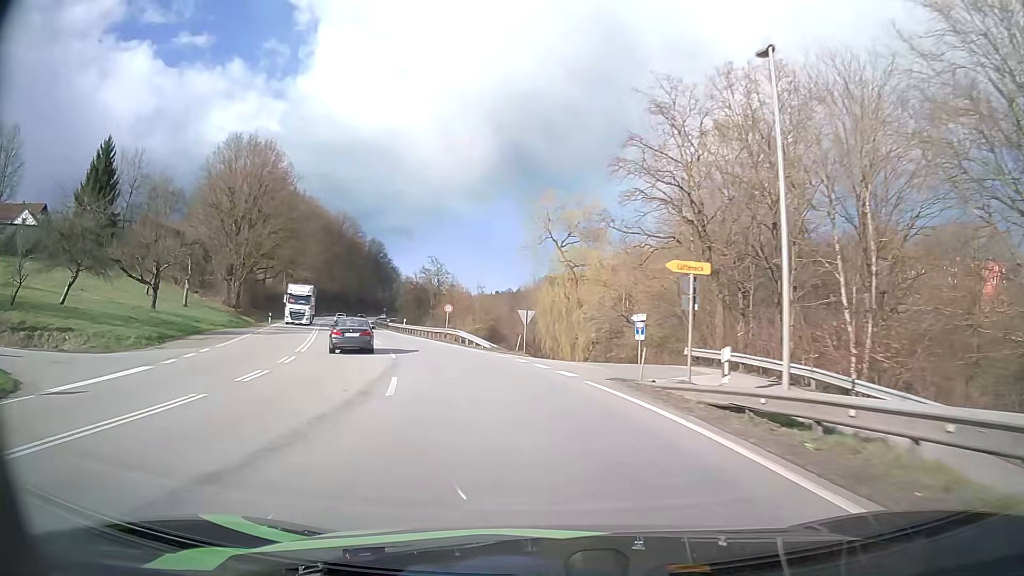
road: primary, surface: asphalt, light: Day
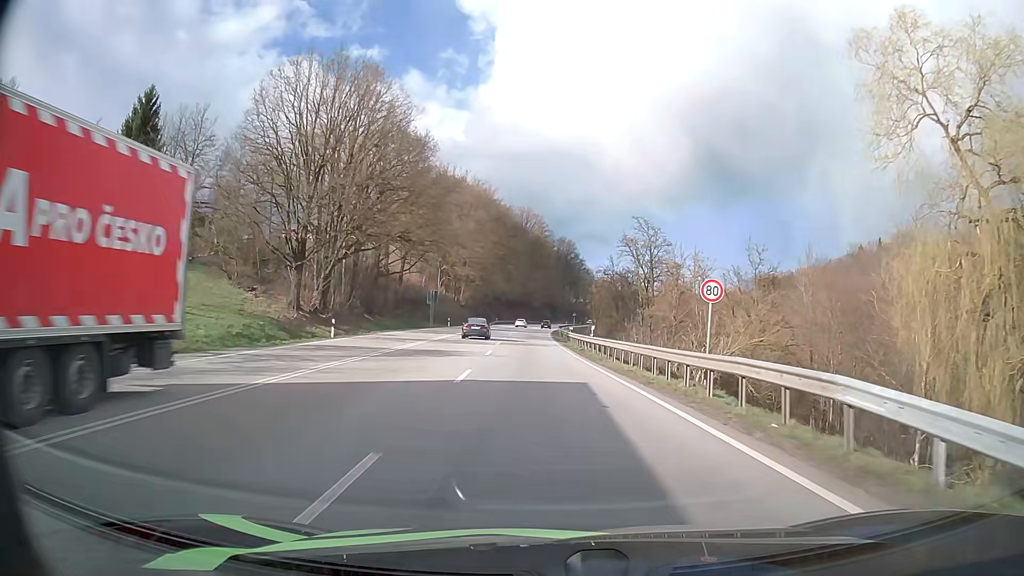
(-6.4, +33.4) m; -17°
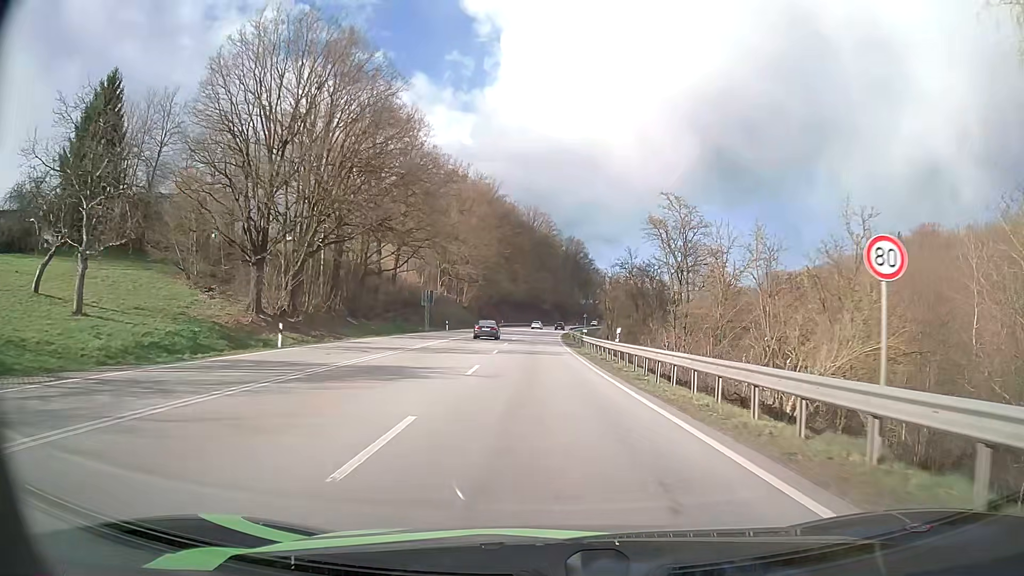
(-0.1, +9.0) m; -1°
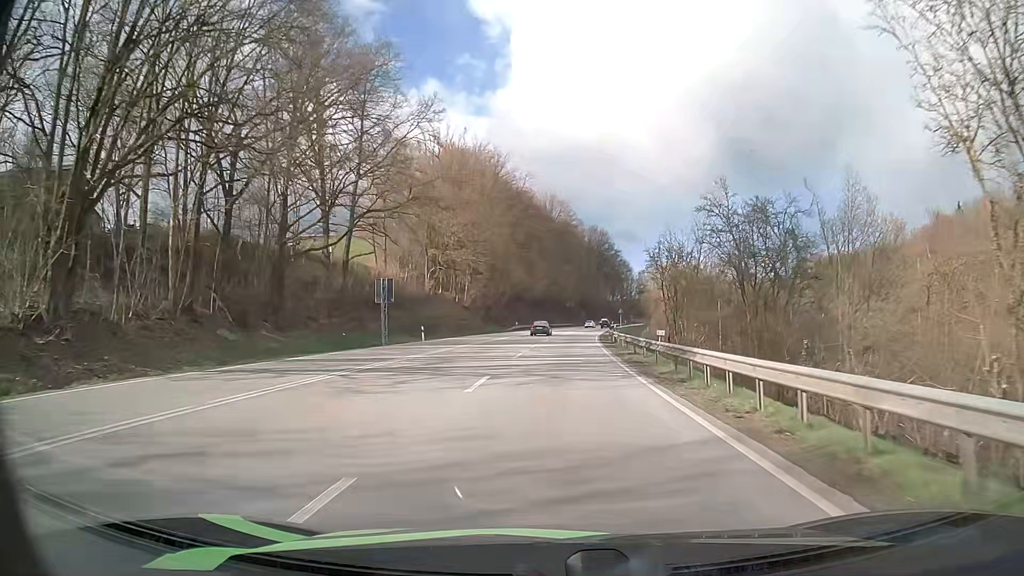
(-0.6, +28.1) m; -2°
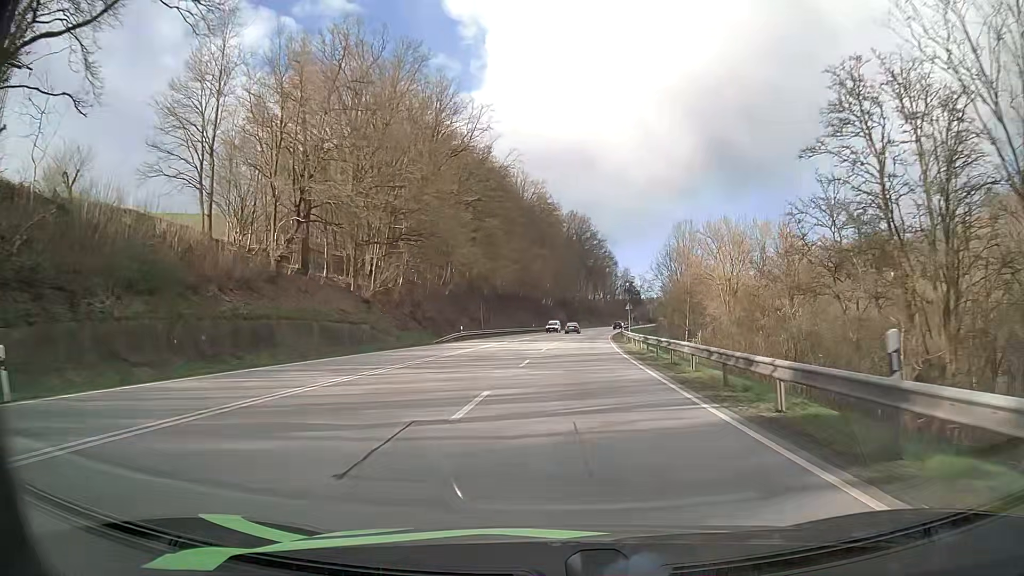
(+0.7, +40.9) m; +2°
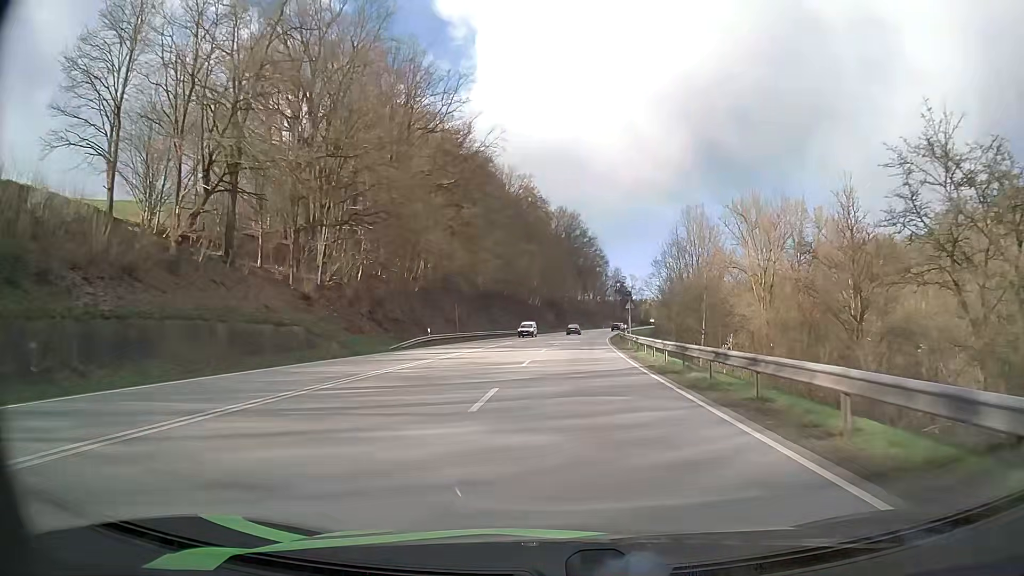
(+0.1, +10.8) m; +1°
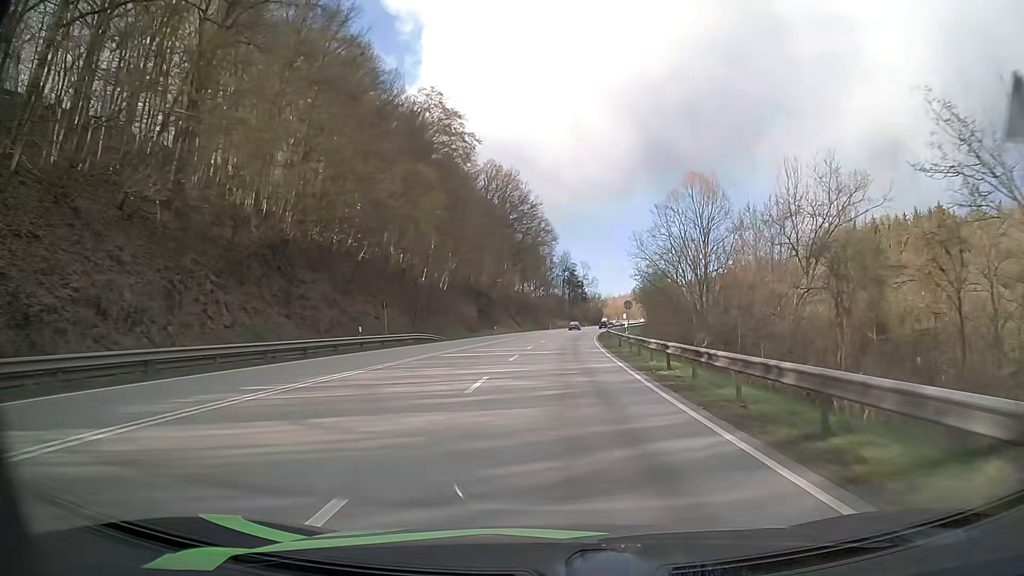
(+2.4, +57.1) m; +5°
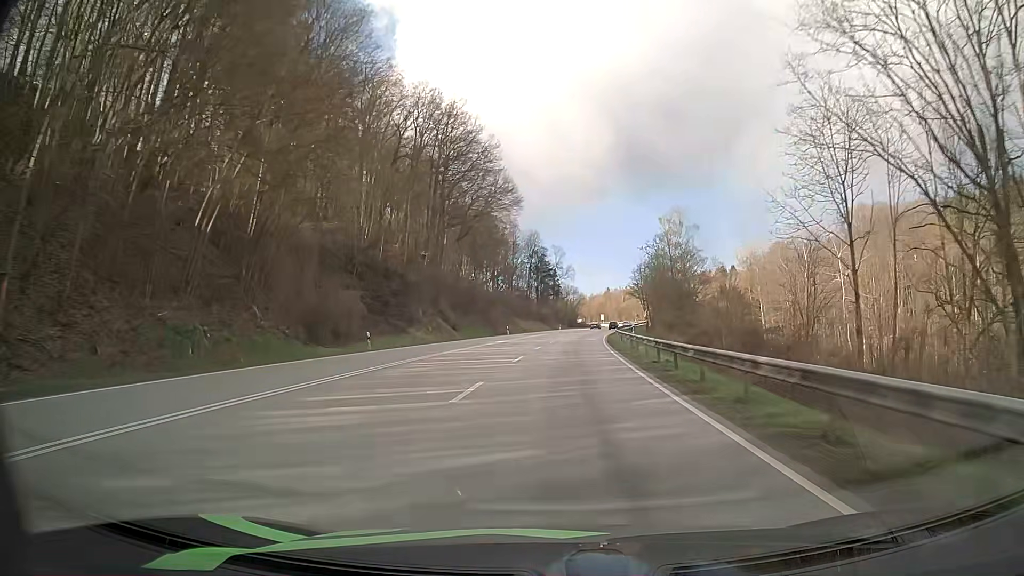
(+1.3, +49.0) m; +3°
(0, +10) (0, +20) (+1, +30) (+1, +40) (+2, +50) (+3, +60) (+4, +70) (+5, +80) (+6, +90) (+7, +100) m
